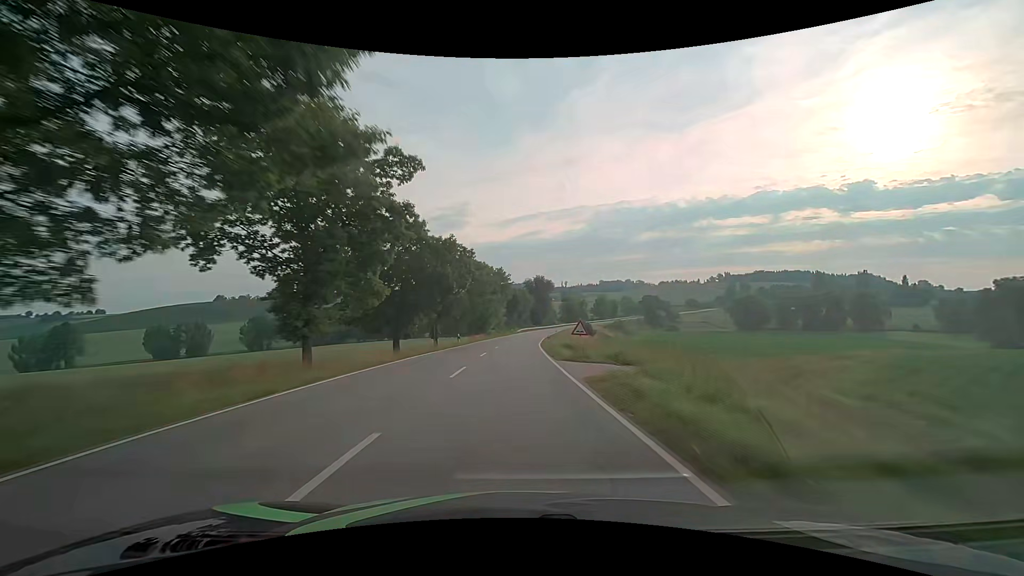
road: secondary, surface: asphalt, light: Day
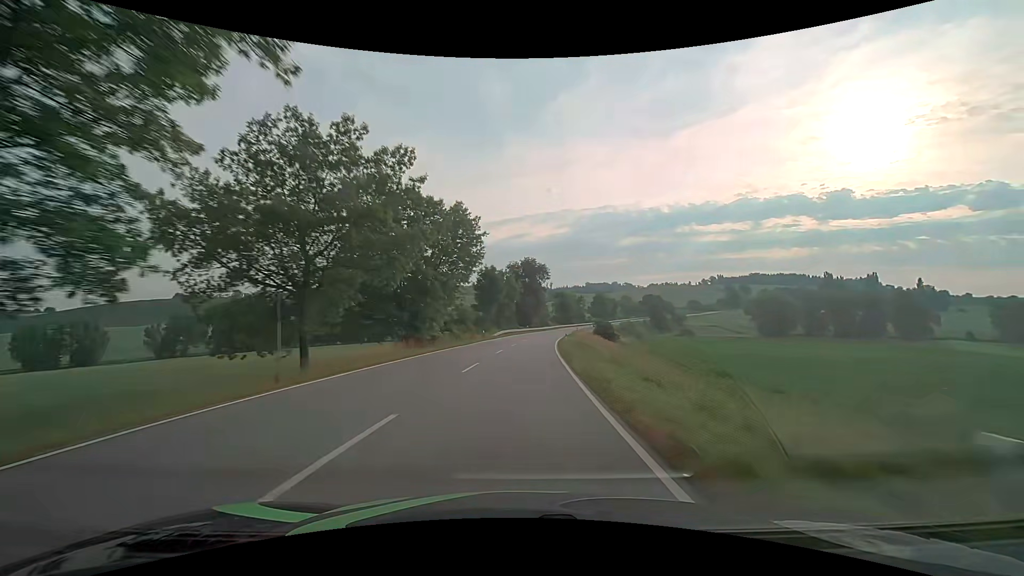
(+0.5, +47.2) m; +2°
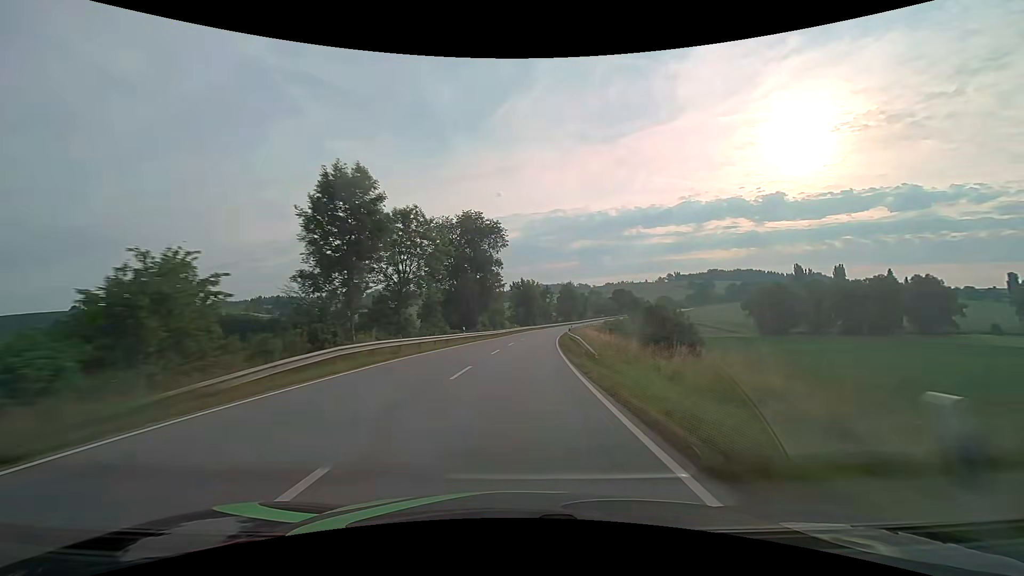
(+2.1, +51.2) m; +5°
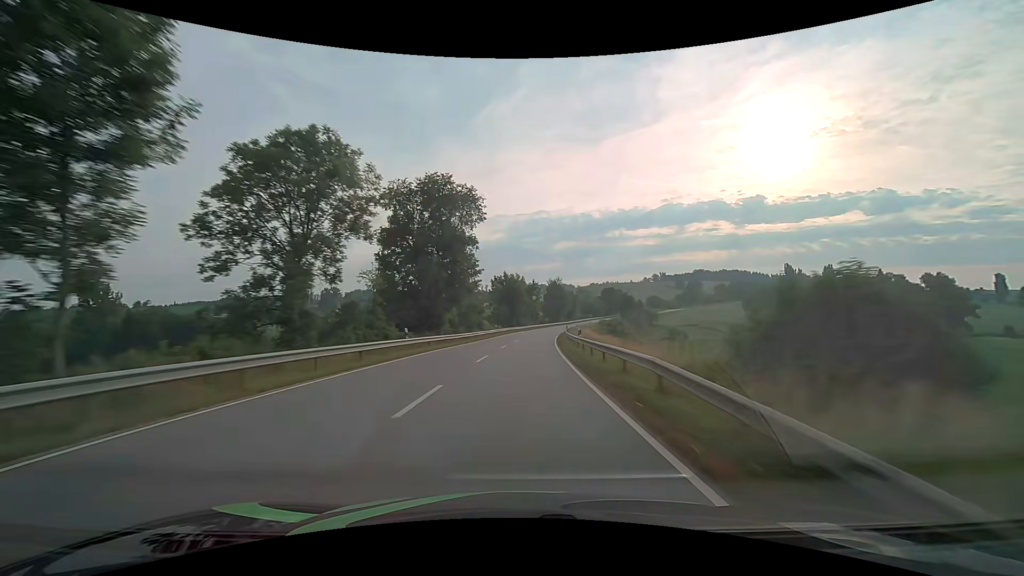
(+0.3, +17.3) m; +2°
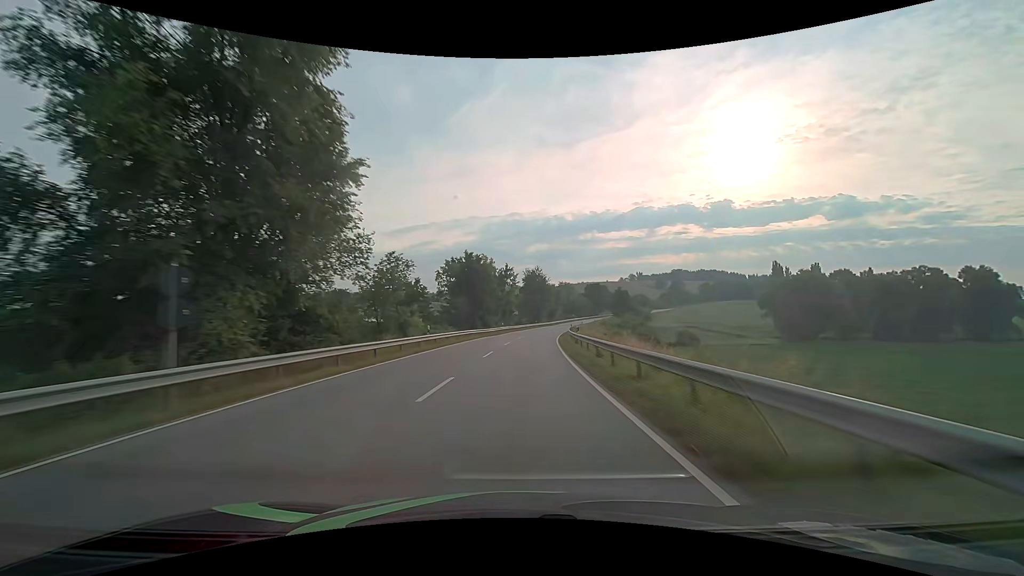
(+0.9, +34.1) m; +3°
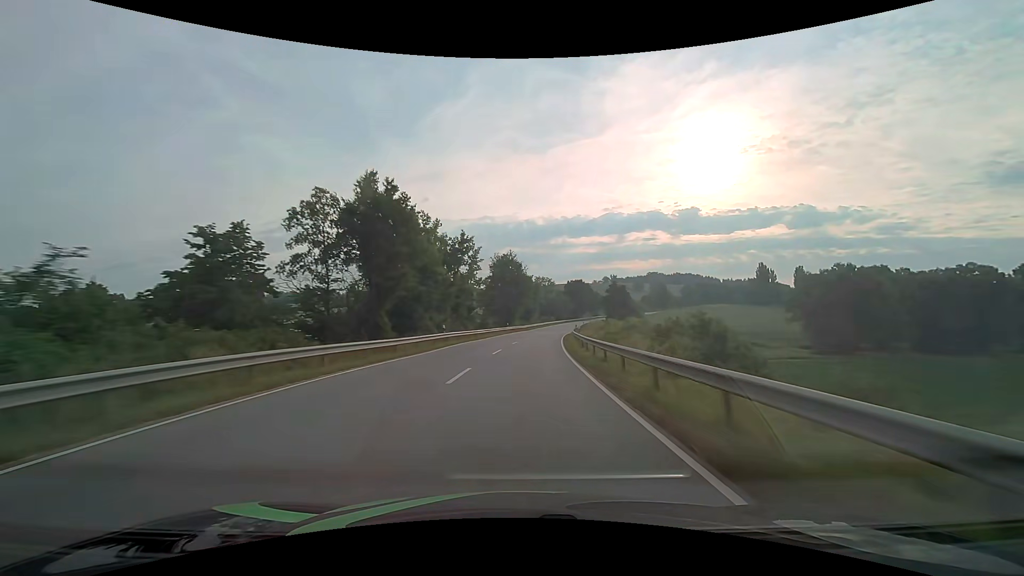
(+0.9, +33.2) m; +4°
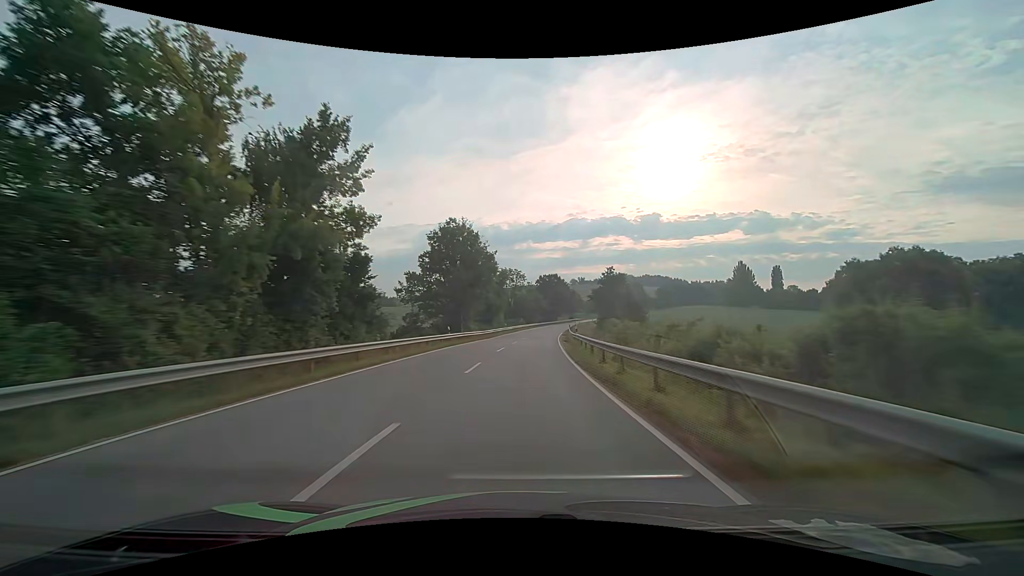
(+1.0, +32.3) m; +4°
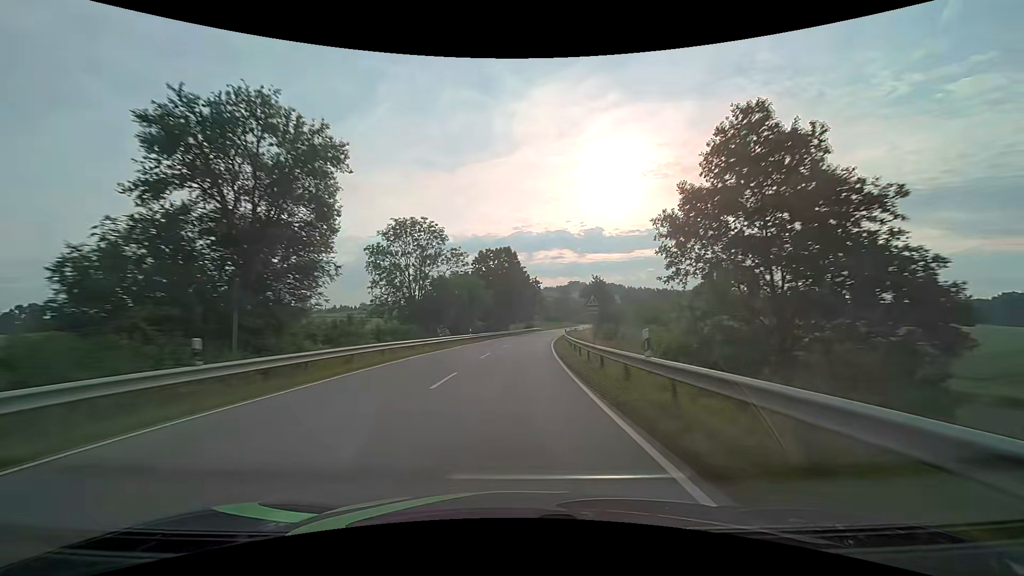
(+3.4, +62.6) m; +6°
(0, +10) (0, +20) (+1, +30) (+1, +40) (+2, +50) (+3, +60) (+4, +70) (+5, +80) (+7, +90) (+8, +100) m
